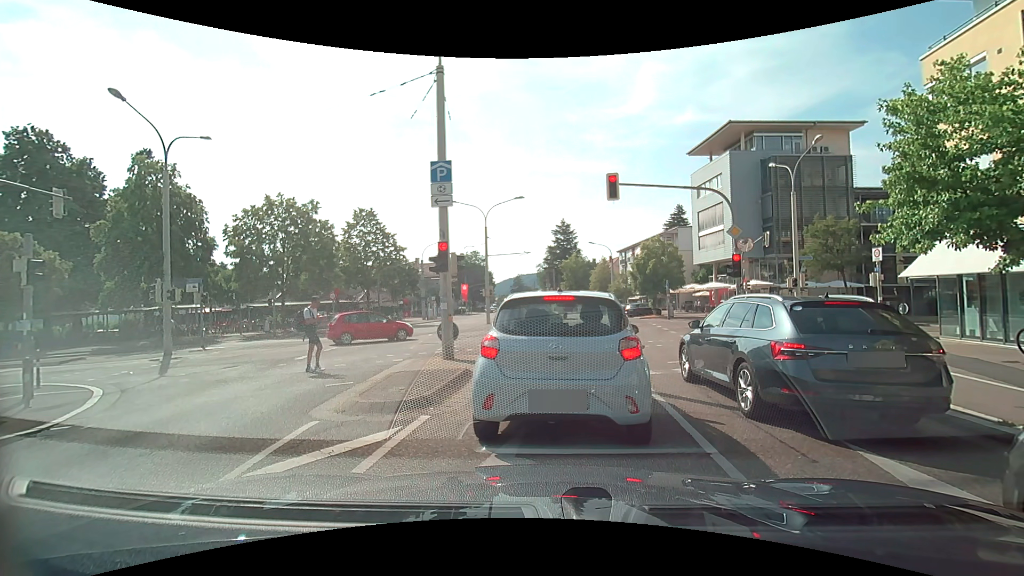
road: tertiary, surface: asphalt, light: Day
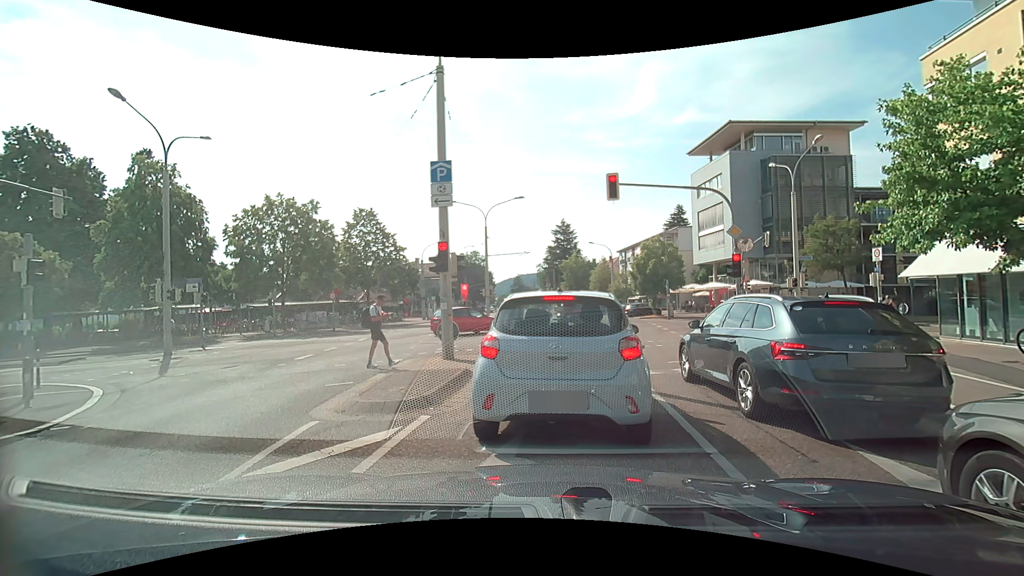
(0.0, 0.0) m; 0°
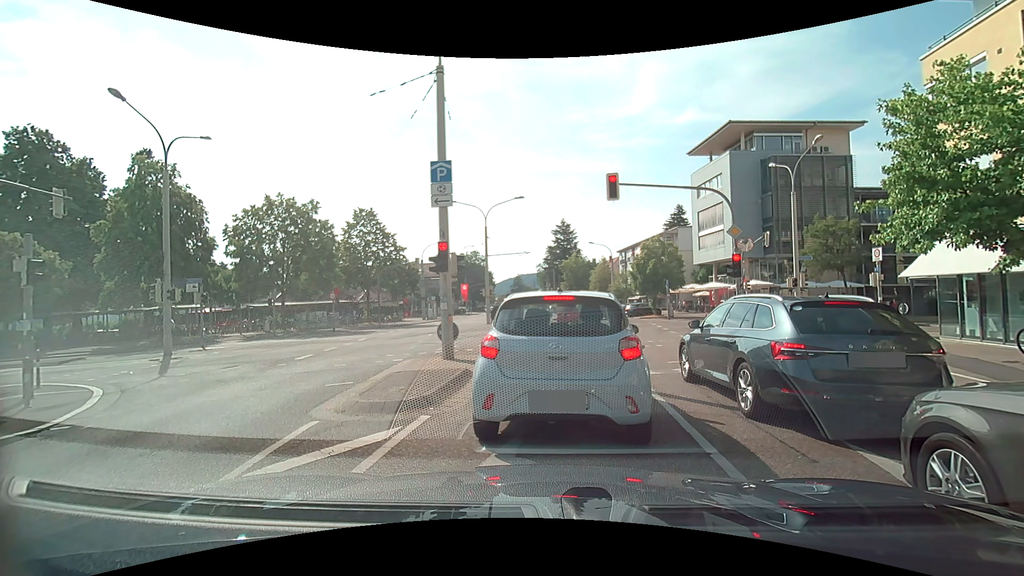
(0.0, 0.0) m; 0°
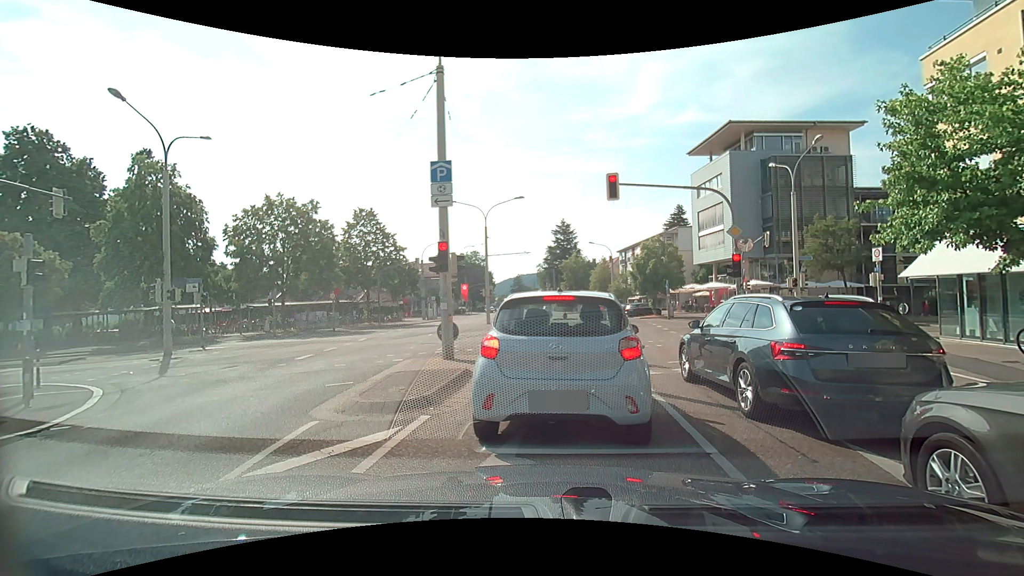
(0.0, 0.0) m; 0°
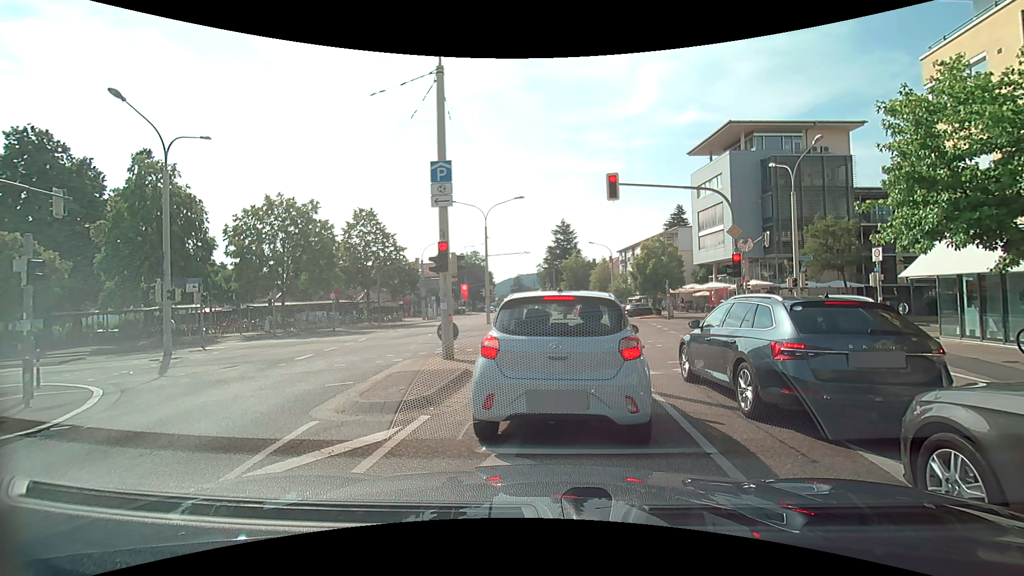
(0.0, 0.0) m; 0°
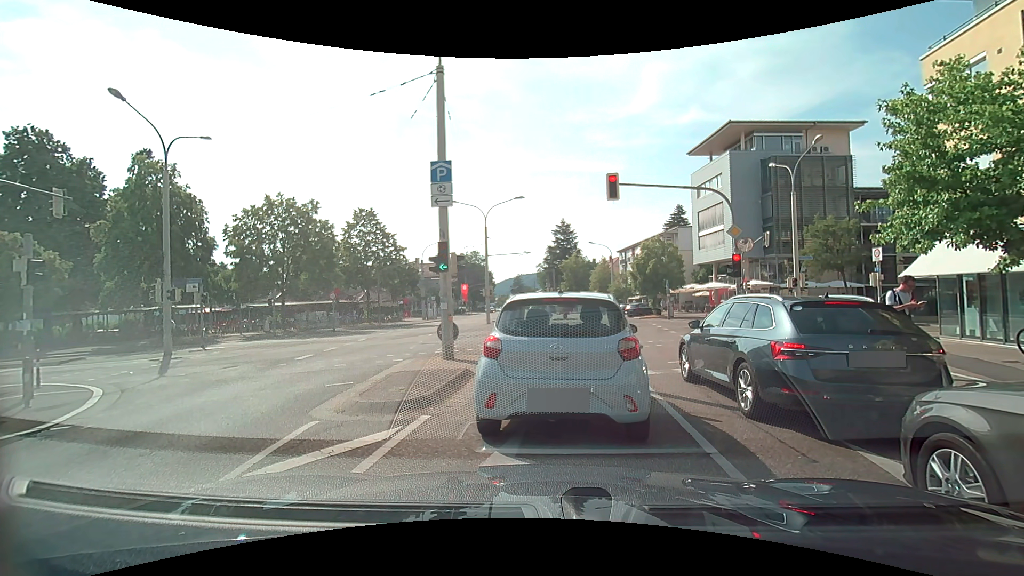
(0.0, 0.0) m; 0°
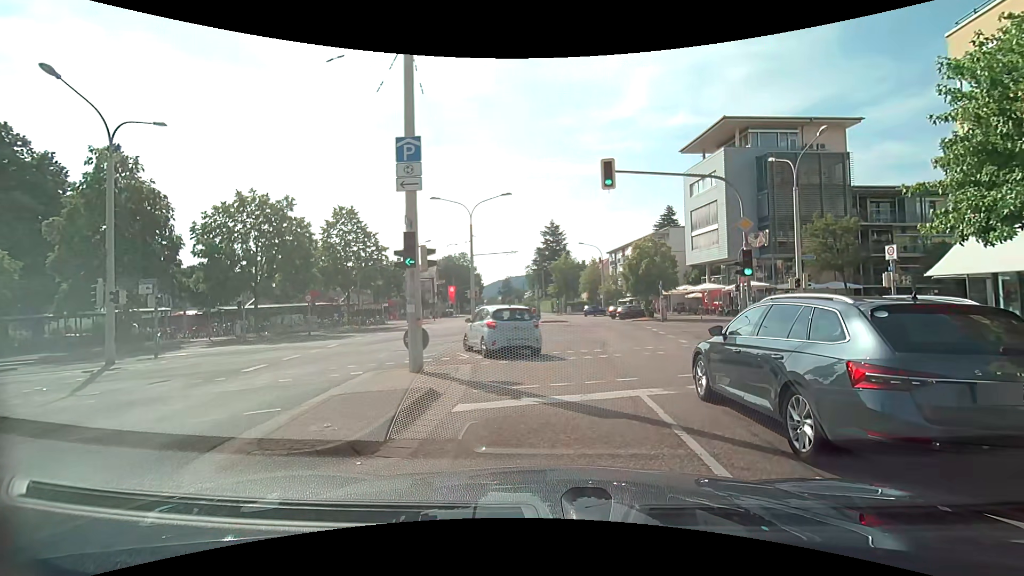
(0.0, +2.1) m; +1°
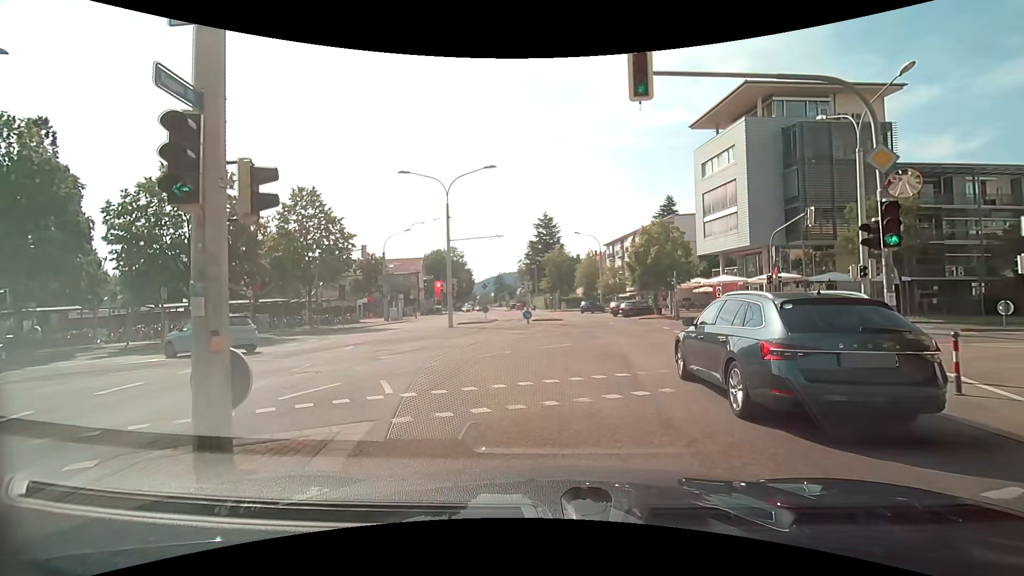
(+0.2, +6.8) m; +2°
